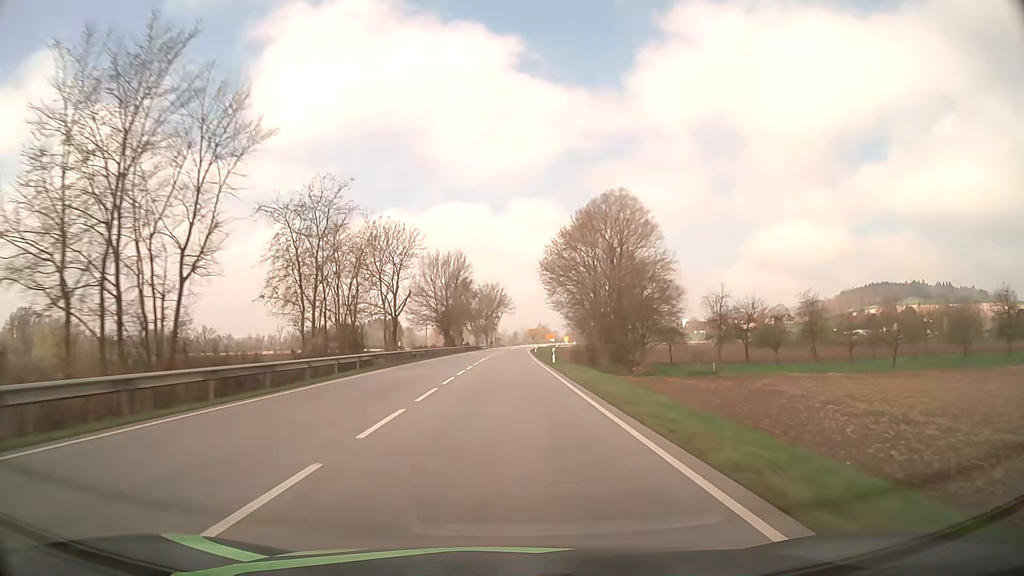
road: primary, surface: asphalt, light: Day
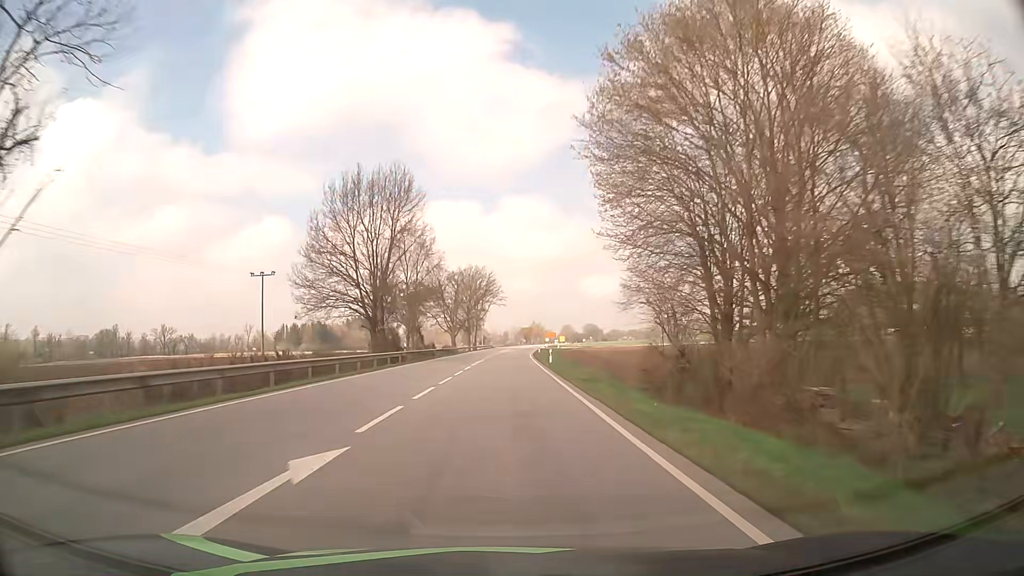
(+0.4, +47.4) m; +1°
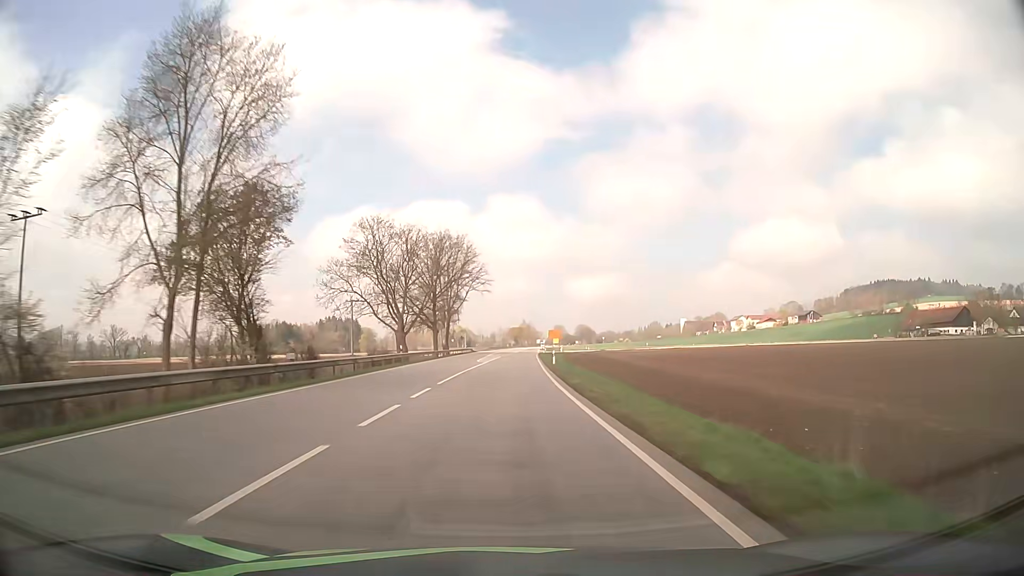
(+0.3, +47.4) m; +1°
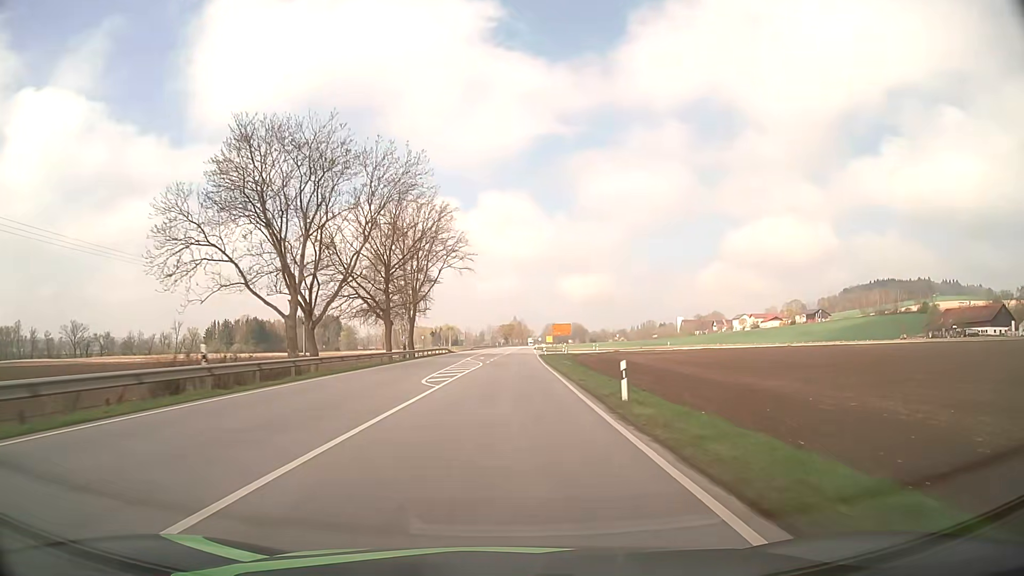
(+0.2, +31.6) m; +1°
(0, +10) (0, +20) (0, +30) (0, +40) (+1, +50) (+1, +60) (+1, +70) (+1, +80) (+1, +90) (+2, +100) m
